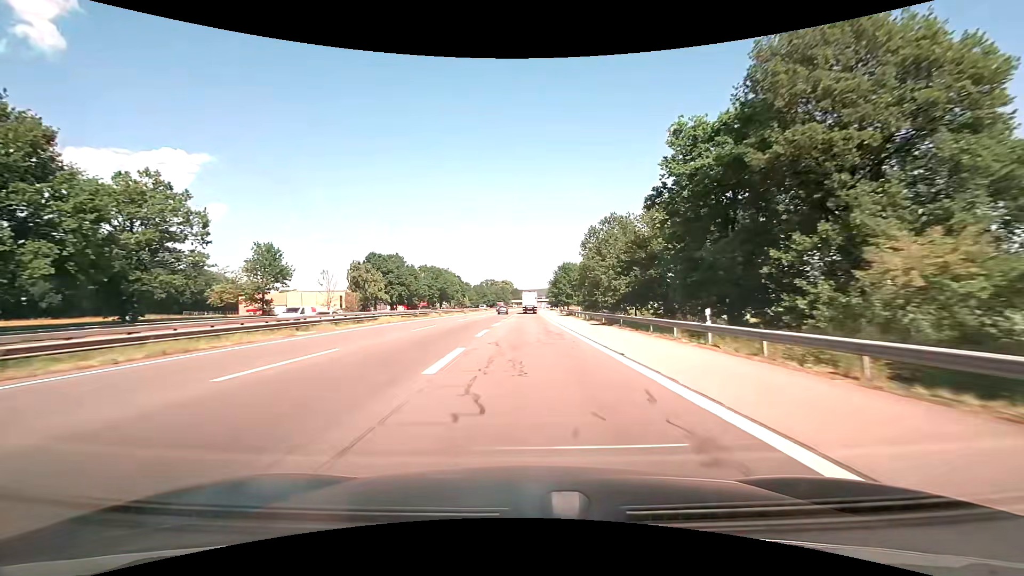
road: motorway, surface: asphalt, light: Day
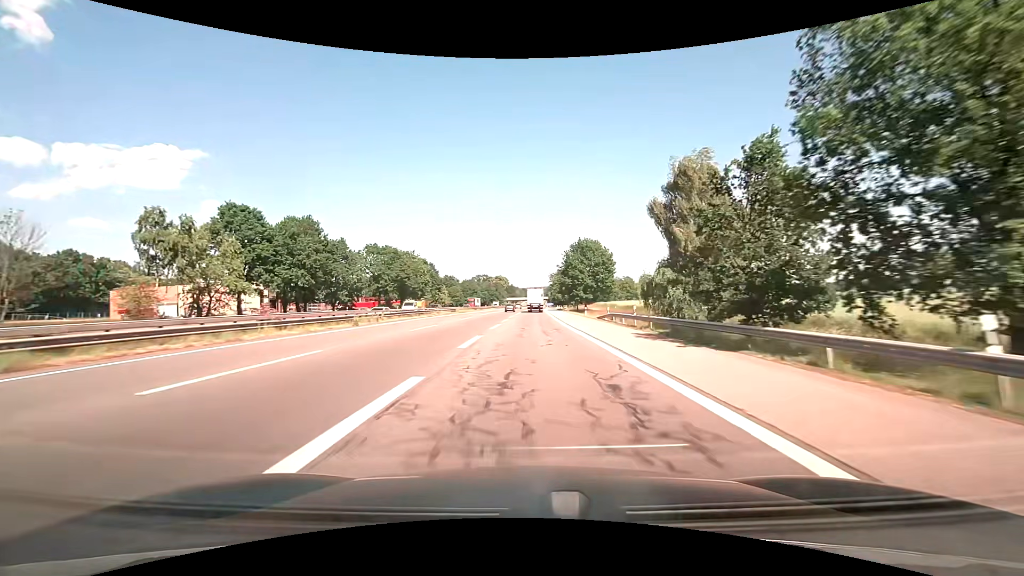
(0.0, +54.8) m; +1°
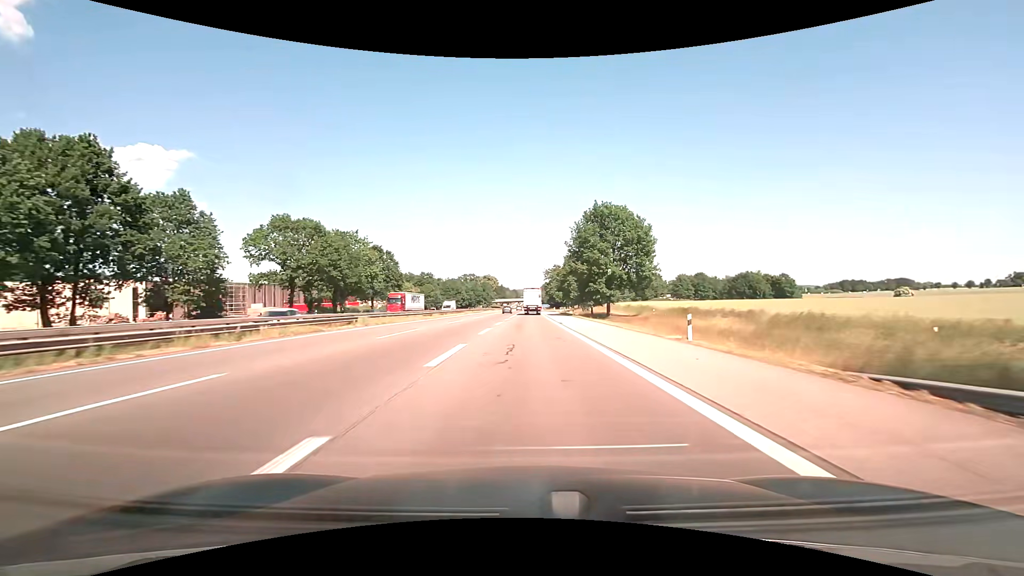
(+0.3, +39.9) m; +1°
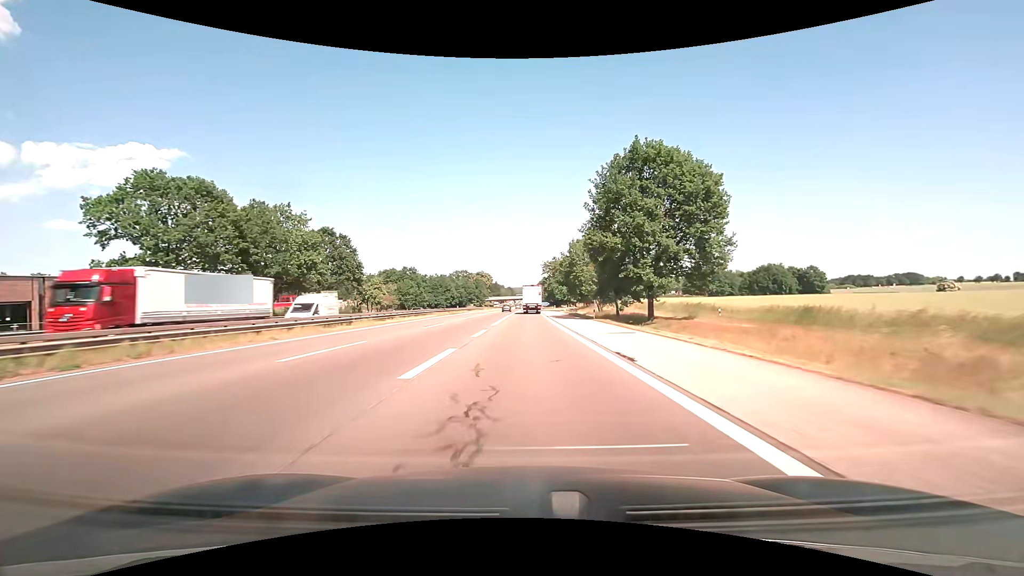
(+0.1, +25.8) m; 0°
